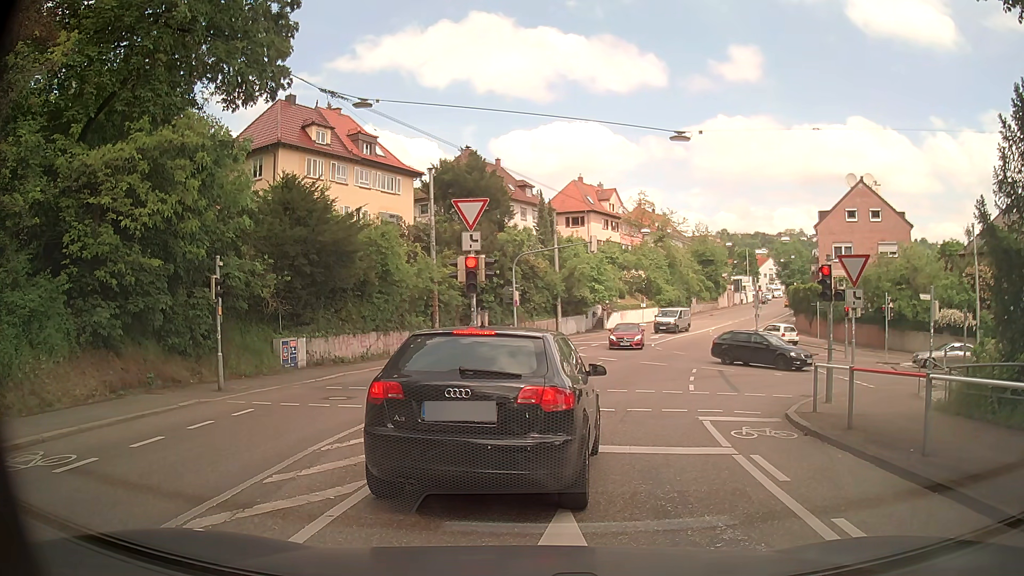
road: secondary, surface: asphalt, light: Day
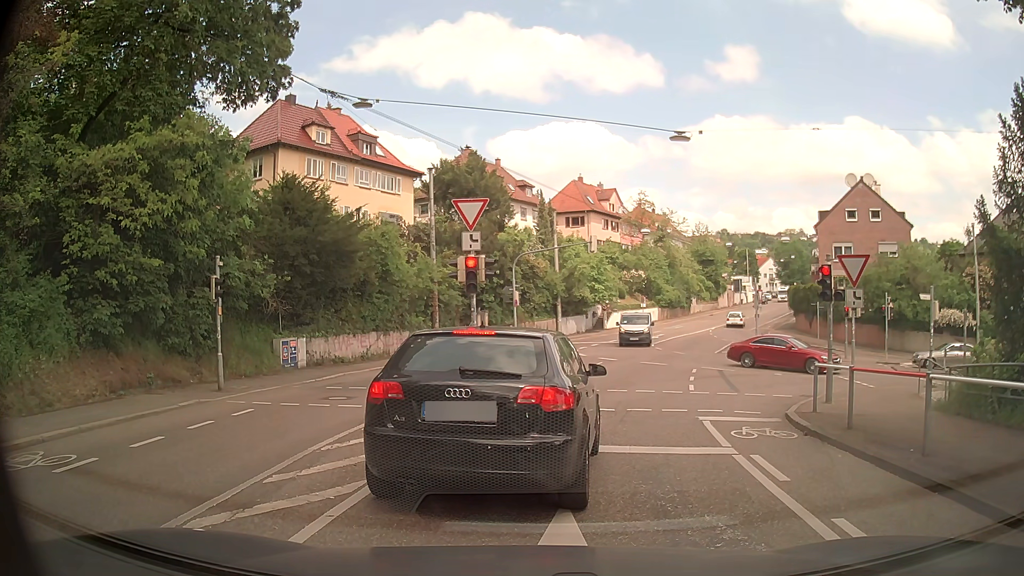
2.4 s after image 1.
(0.0, 0.0) m; 0°
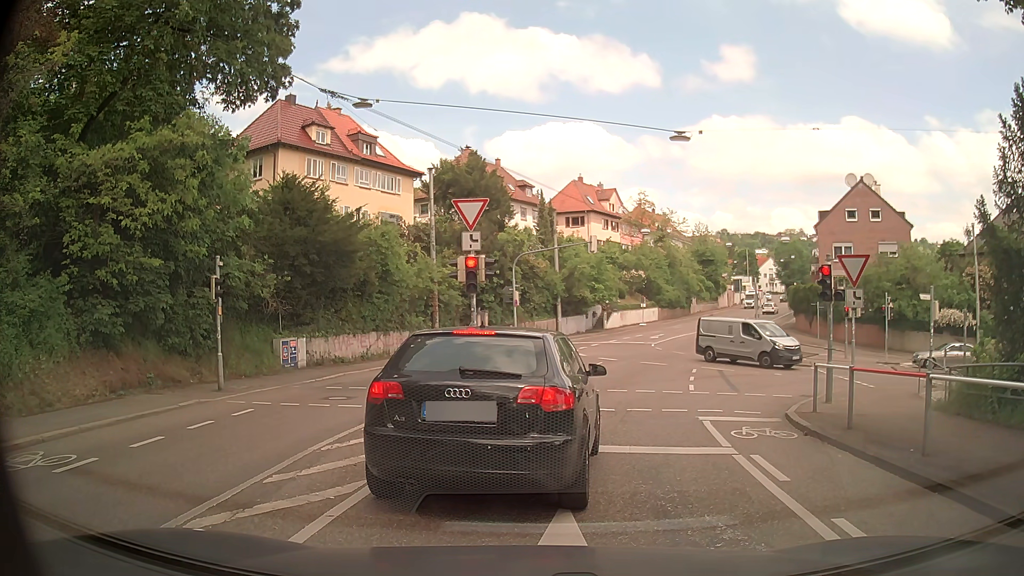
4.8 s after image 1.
(0.0, 0.0) m; 0°
(0, +10) (+2, +20) (+4, +30) (+7, +39) (+11, +48) (+15, +57) (+20, +66) (+24, +75) (+29, +84) (+34, +93) m
